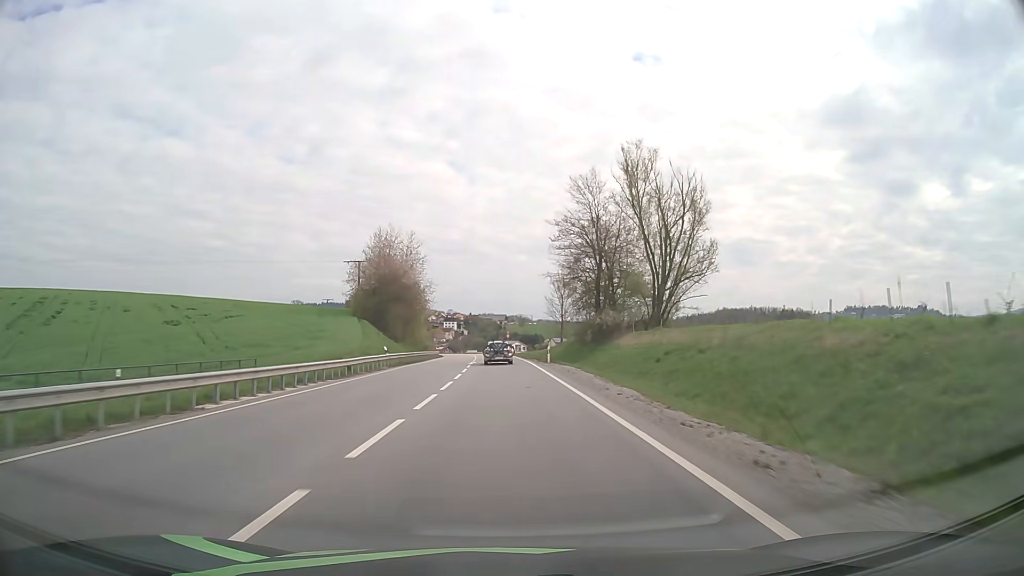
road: primary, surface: asphalt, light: Day
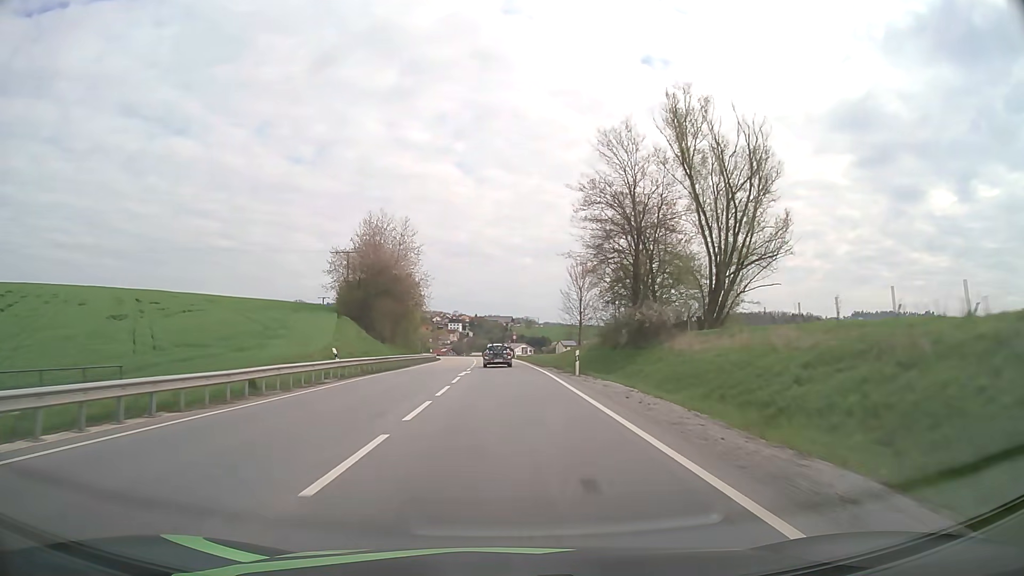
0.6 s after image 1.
(-0.1, +14.1) m; 0°
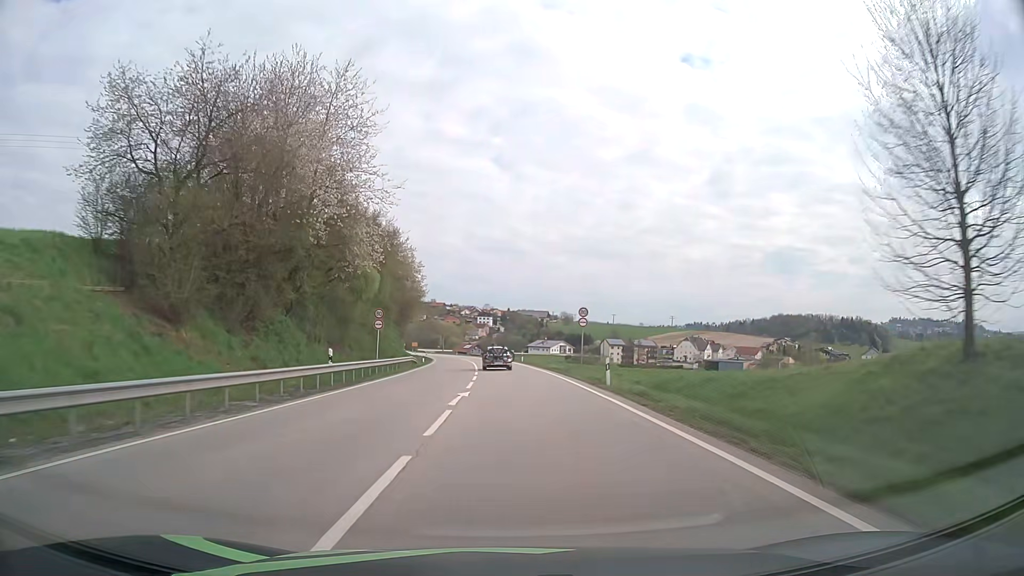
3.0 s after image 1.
(-1.3, +56.5) m; -3°
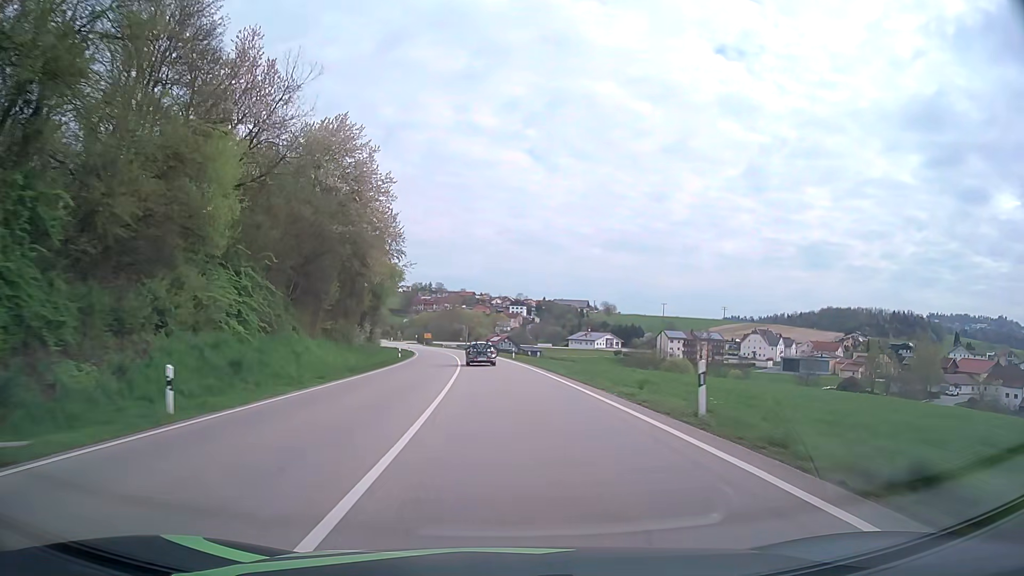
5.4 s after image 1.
(-1.0, +56.0) m; -3°
